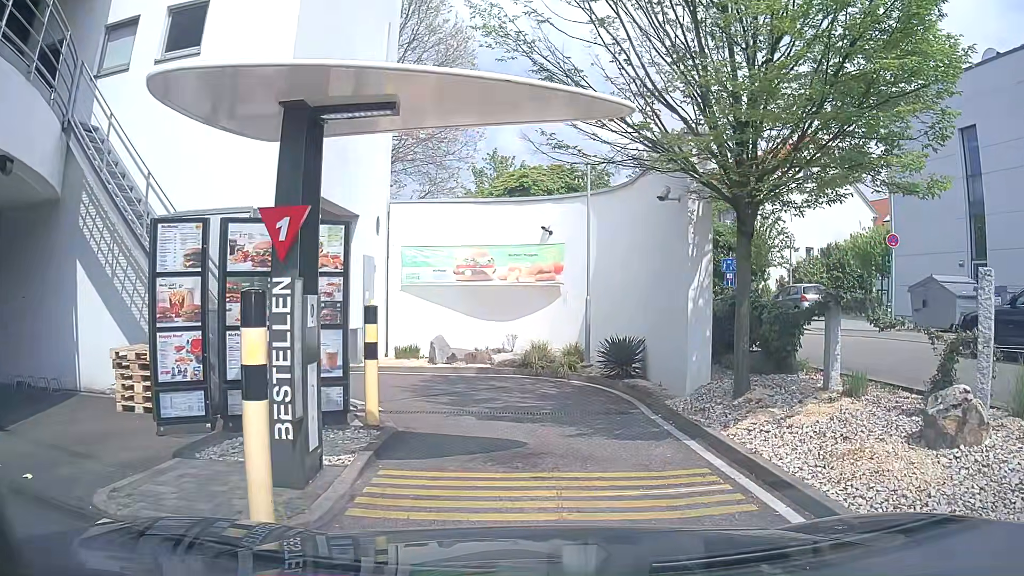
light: Day
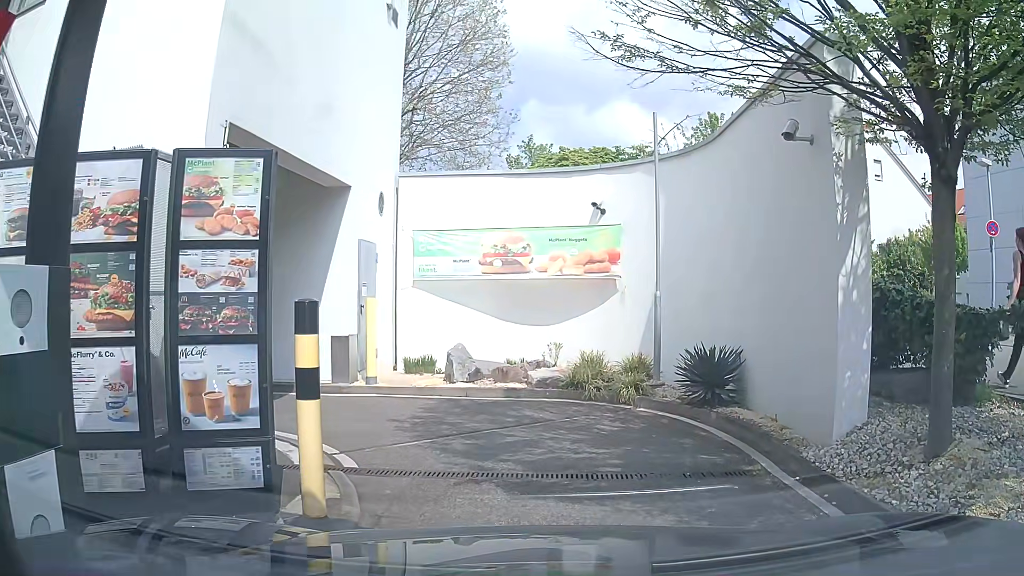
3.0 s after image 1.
(-0.2, +3.5) m; -5°
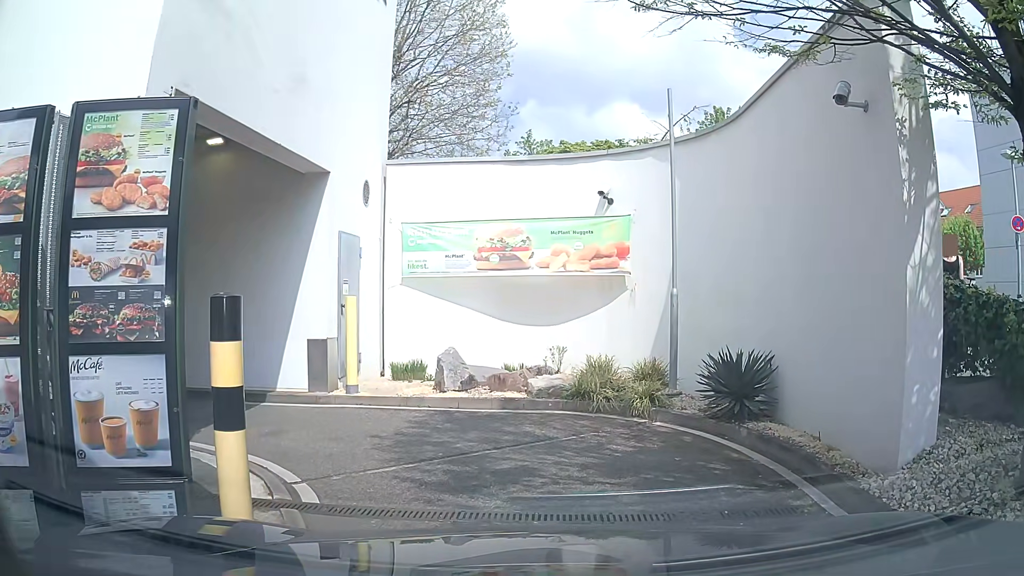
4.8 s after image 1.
(0.0, +1.2) m; 0°
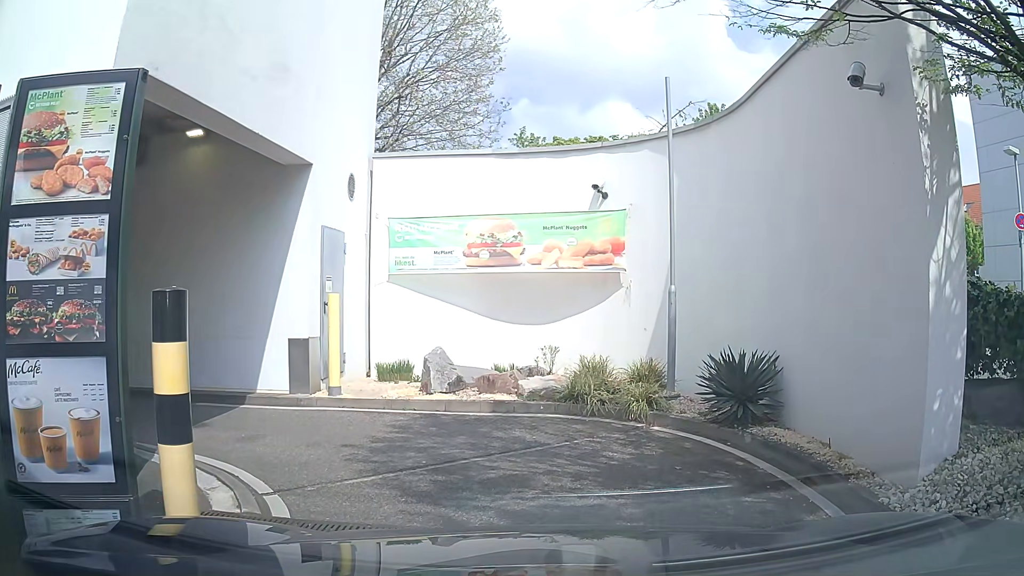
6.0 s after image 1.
(0.0, +0.4) m; 0°
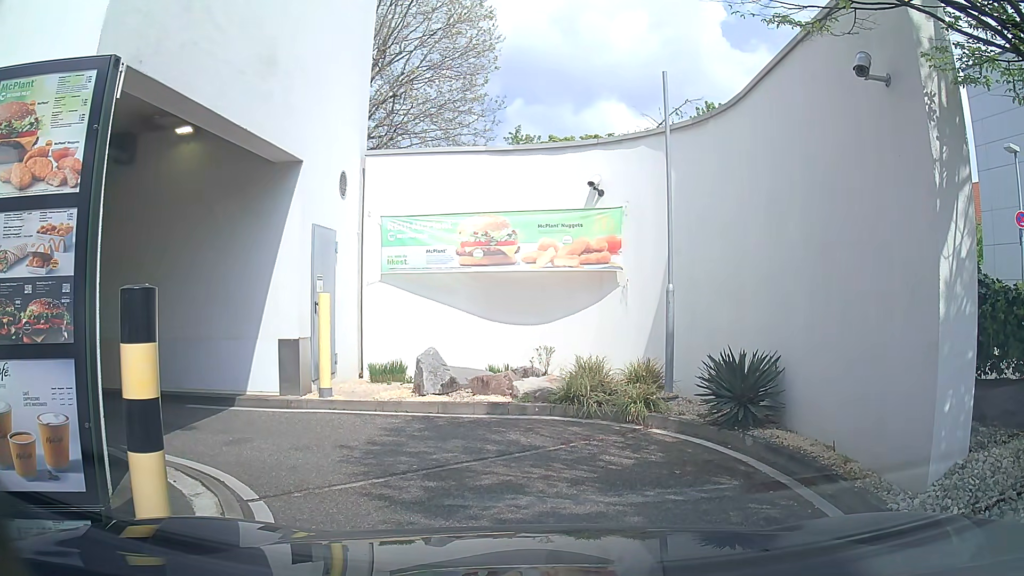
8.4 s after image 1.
(0.0, +0.3) m; 0°
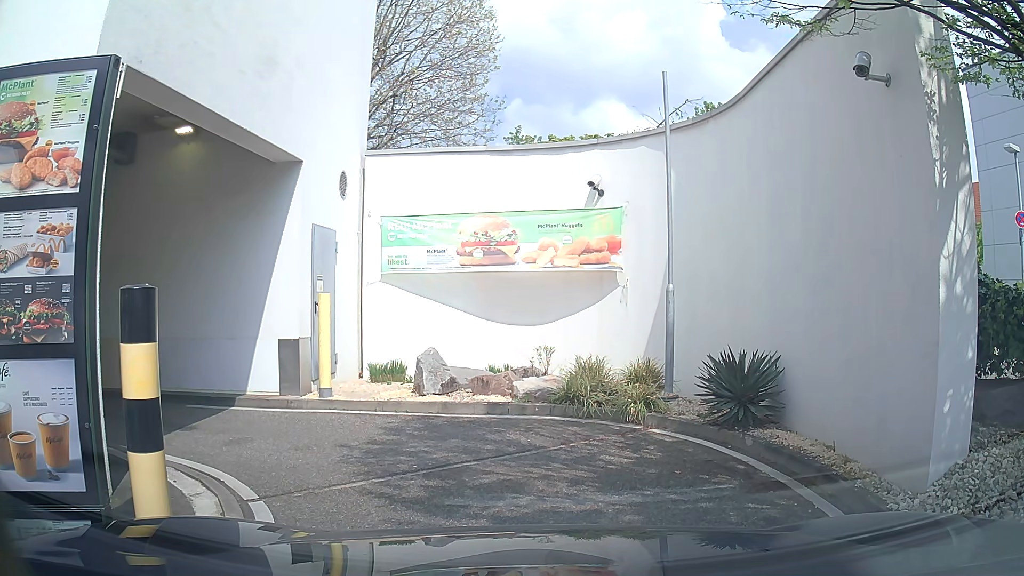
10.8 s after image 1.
(0.0, 0.0) m; 0°
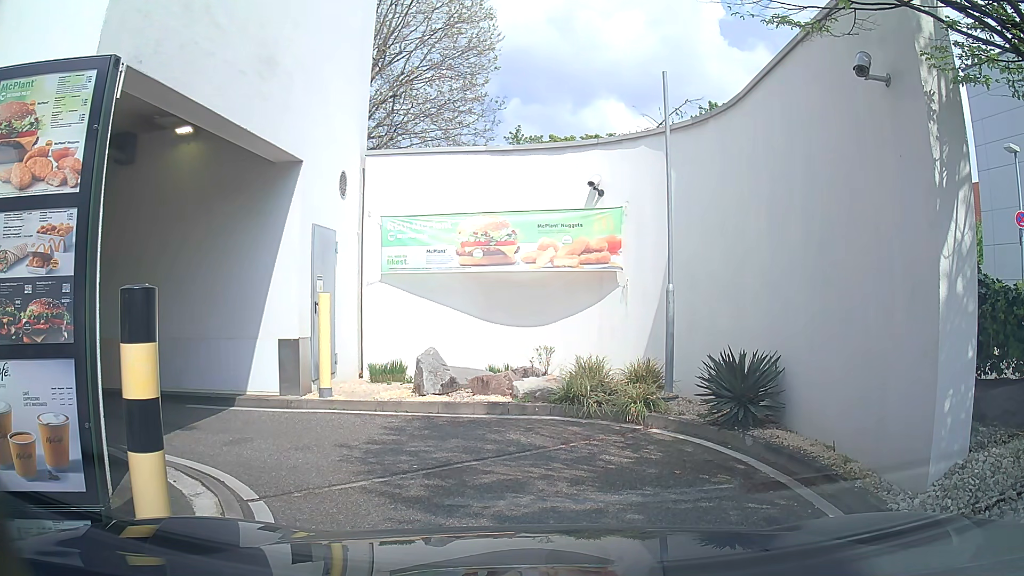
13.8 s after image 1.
(0.0, 0.0) m; 0°
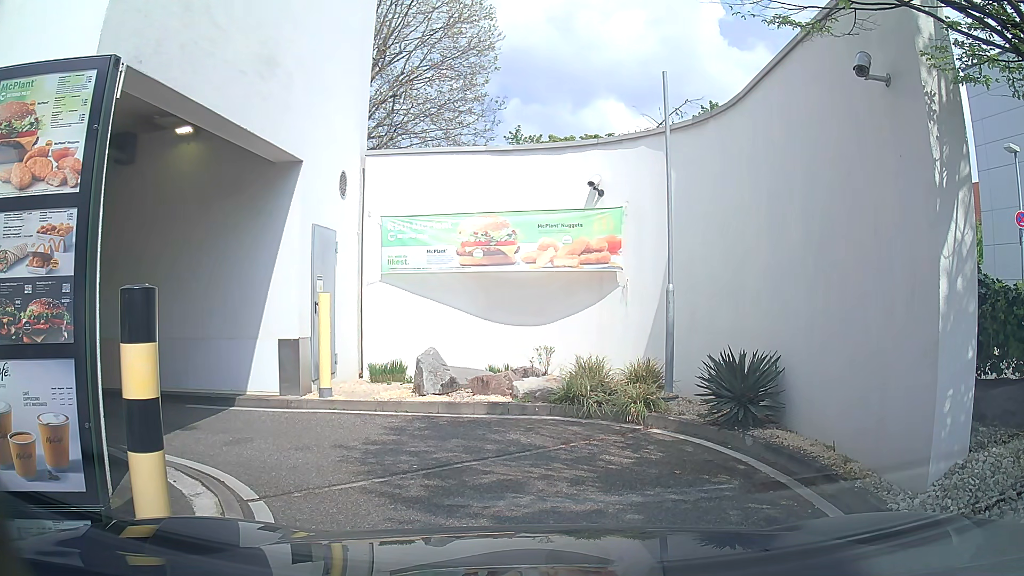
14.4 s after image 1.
(0.0, 0.0) m; 0°
